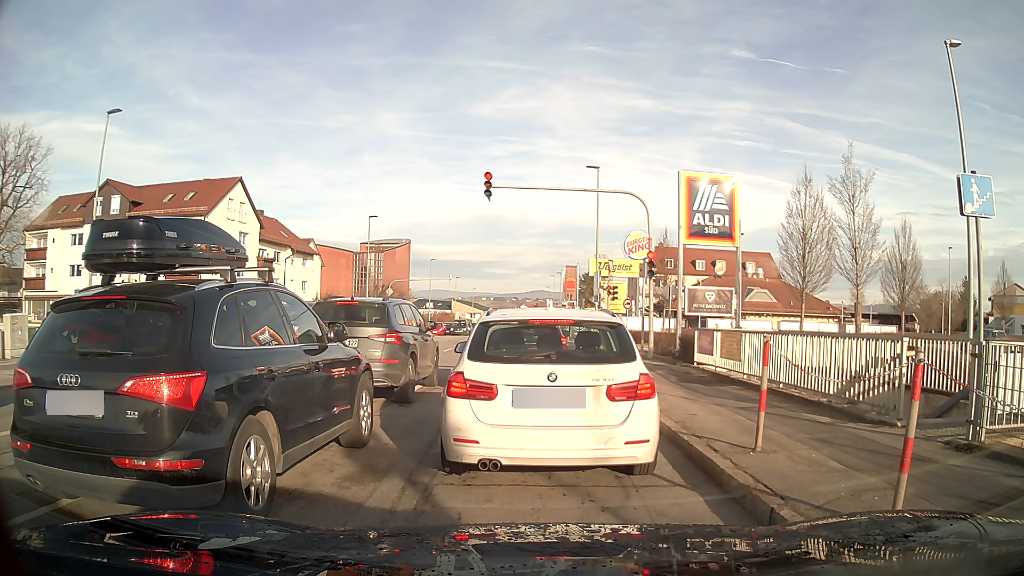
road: tertiary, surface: asphalt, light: Day
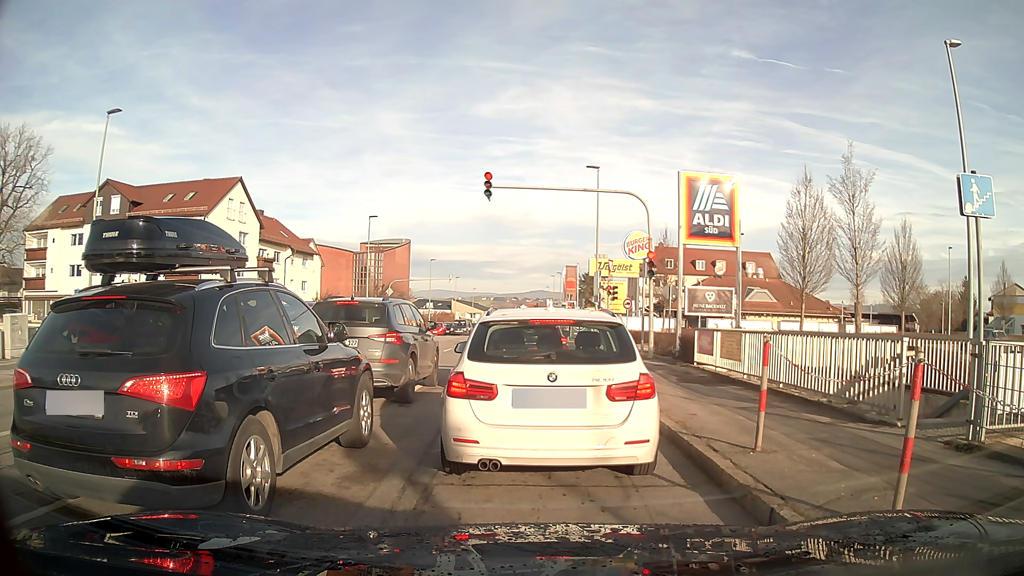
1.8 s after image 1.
(0.0, 0.0) m; 0°
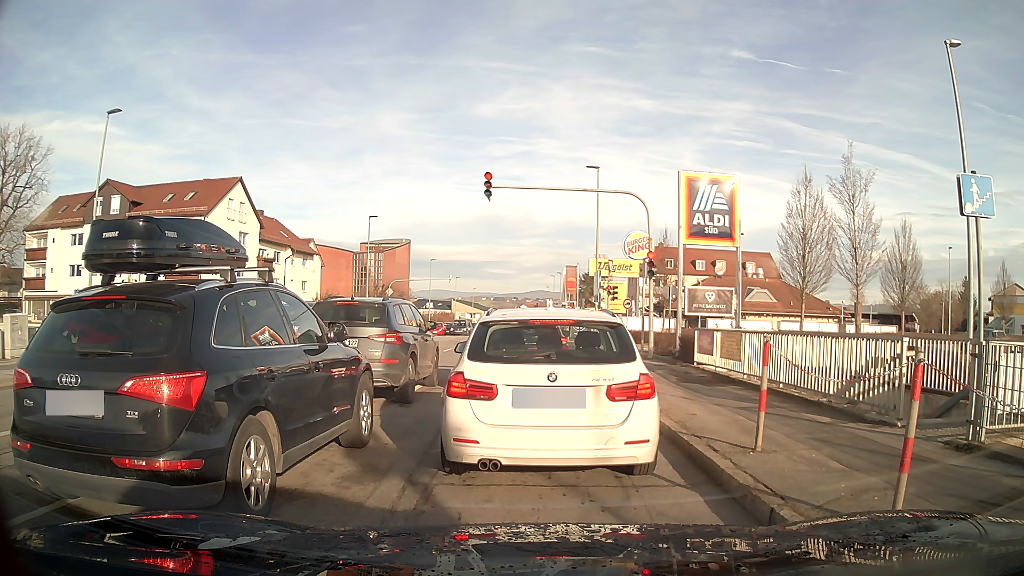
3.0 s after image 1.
(0.0, 0.0) m; 0°
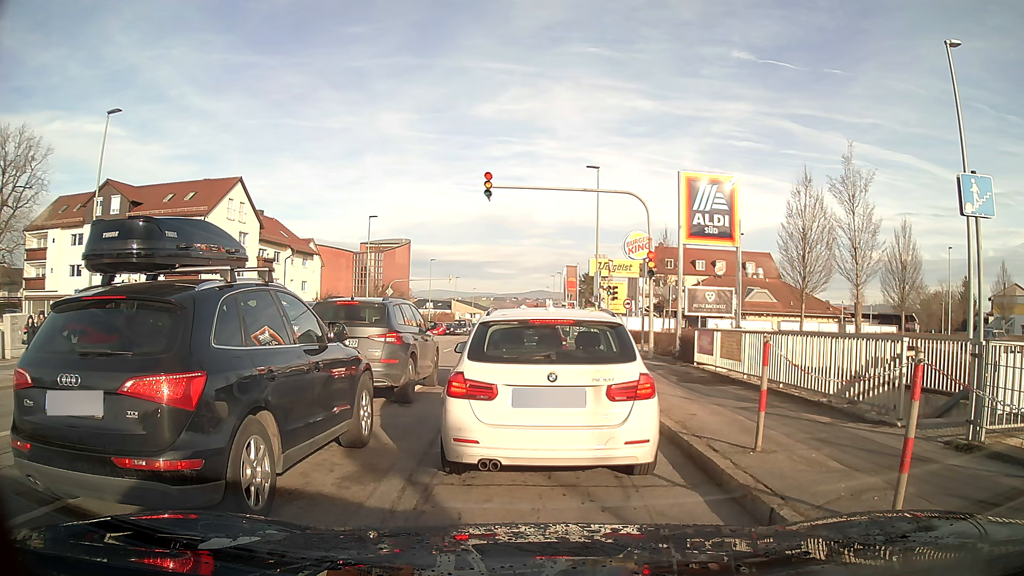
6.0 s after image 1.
(0.0, 0.0) m; 0°
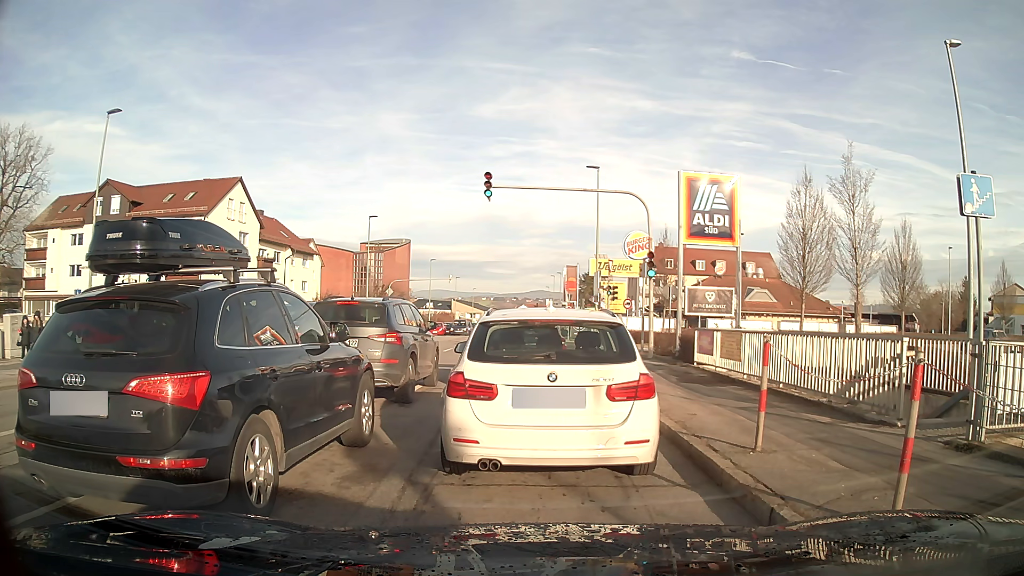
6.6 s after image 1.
(0.0, 0.0) m; 0°
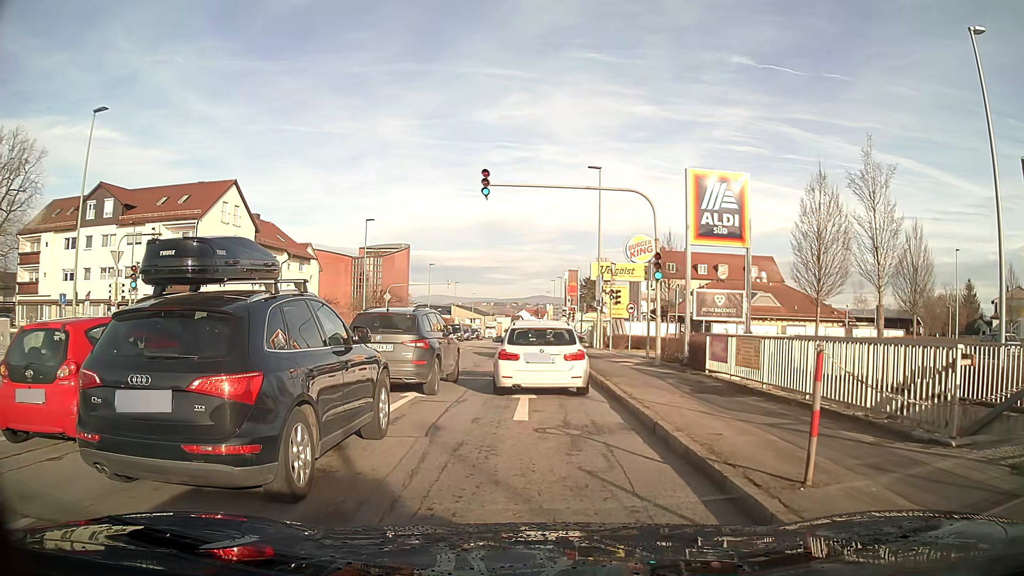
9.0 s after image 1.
(0.0, +1.3) m; -1°
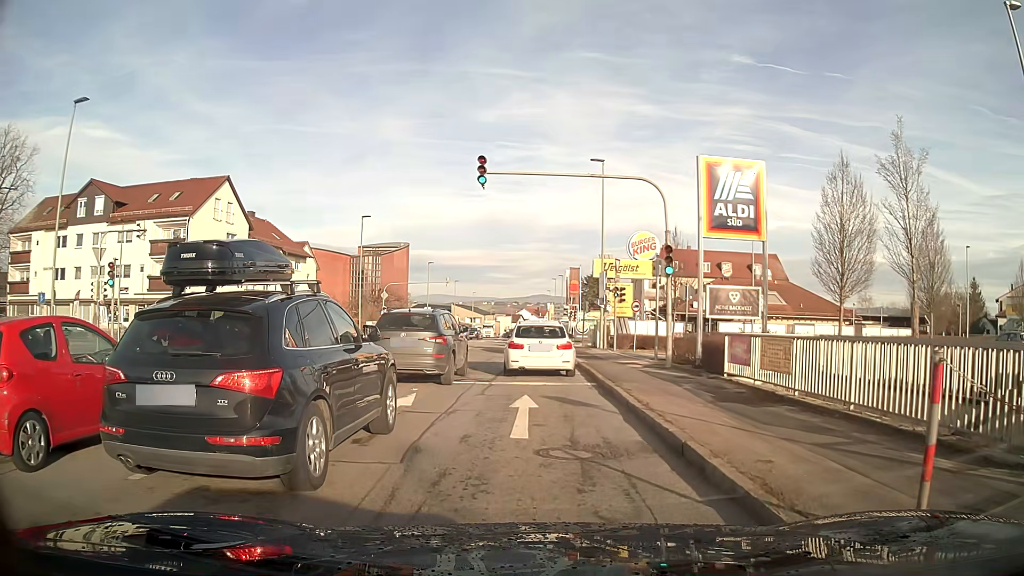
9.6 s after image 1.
(0.0, +1.7) m; 0°
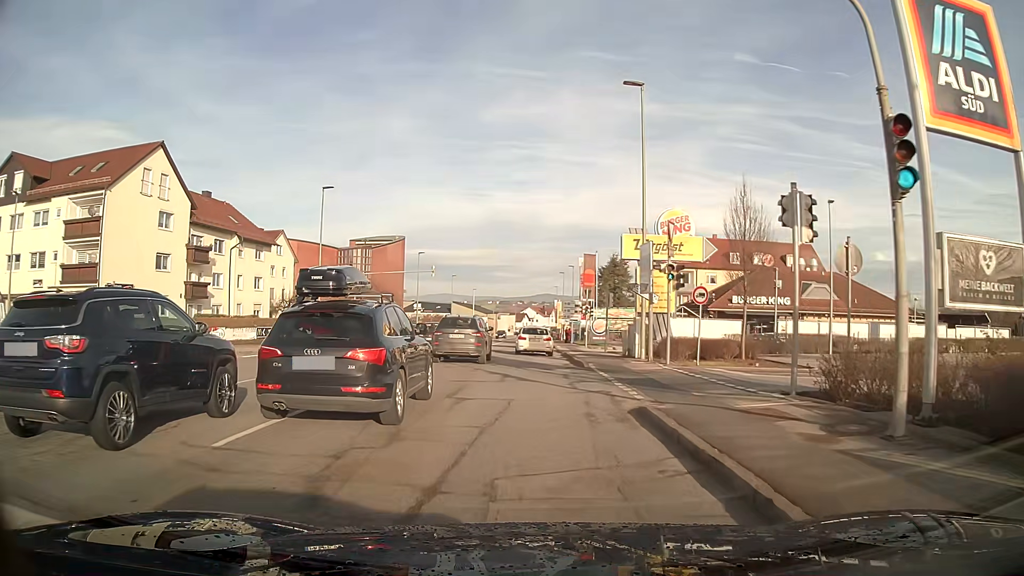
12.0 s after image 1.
(0.0, +12.7) m; 0°
